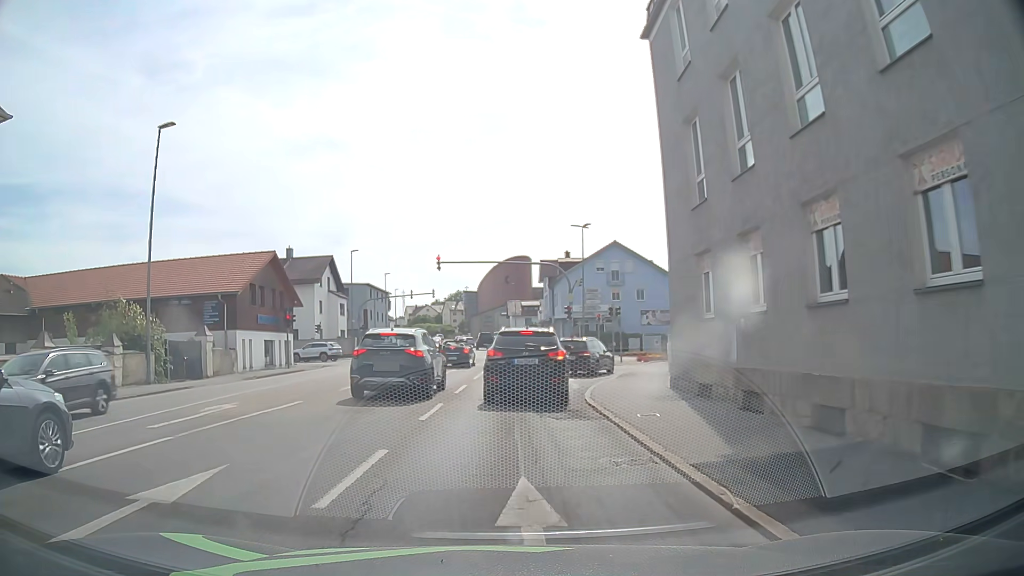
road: tertiary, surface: asphalt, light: Day
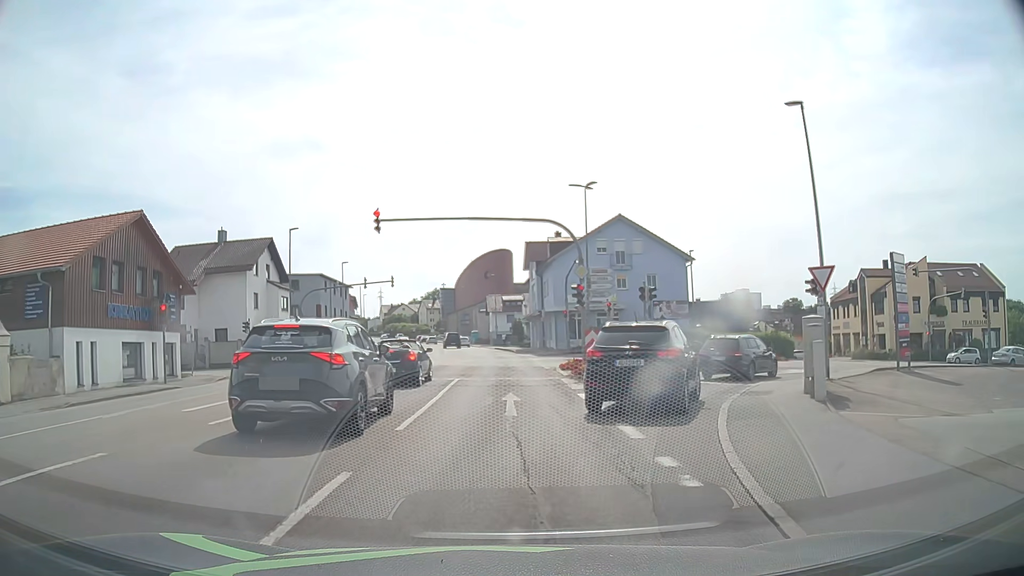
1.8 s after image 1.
(+0.2, +13.7) m; +2°
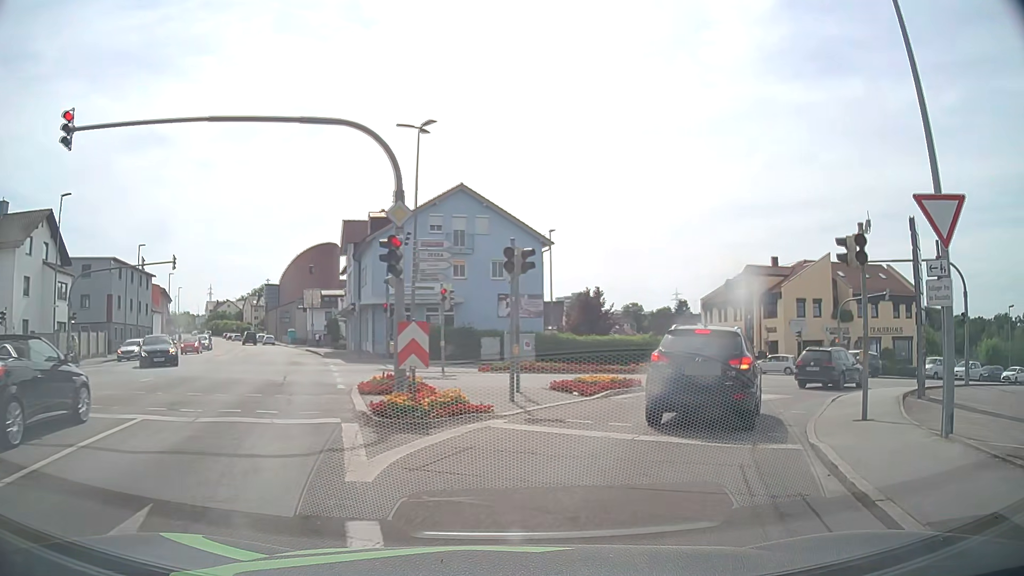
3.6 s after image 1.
(+1.1, +11.5) m; +15°
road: tertiary_link
